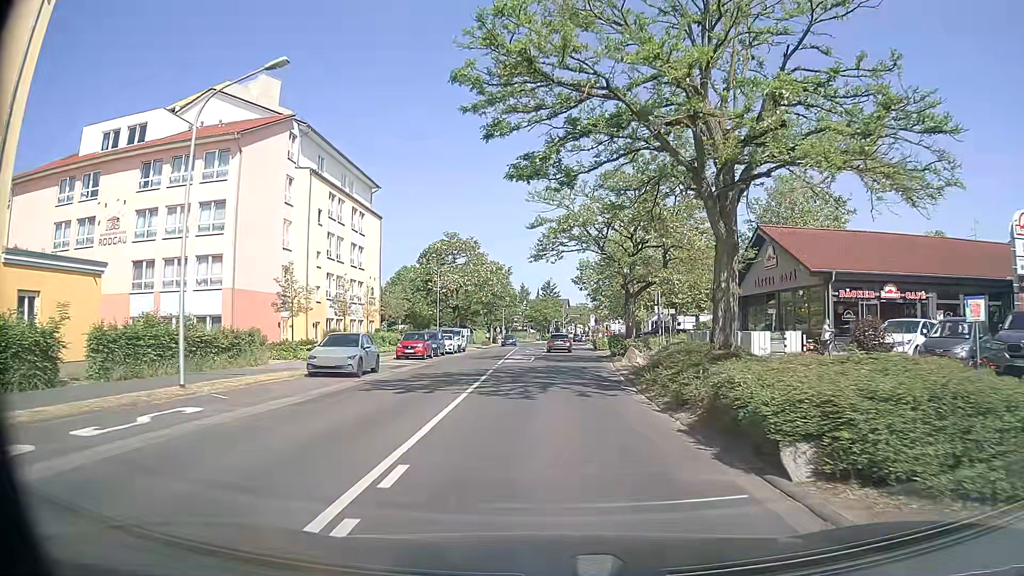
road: tertiary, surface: asphalt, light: Day
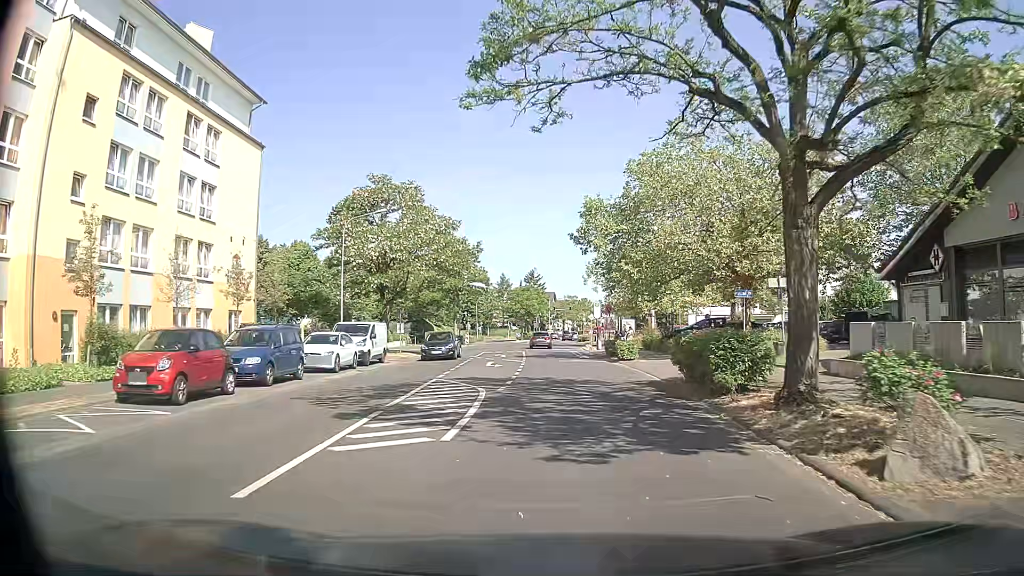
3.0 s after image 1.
(+0.3, +25.1) m; +1°
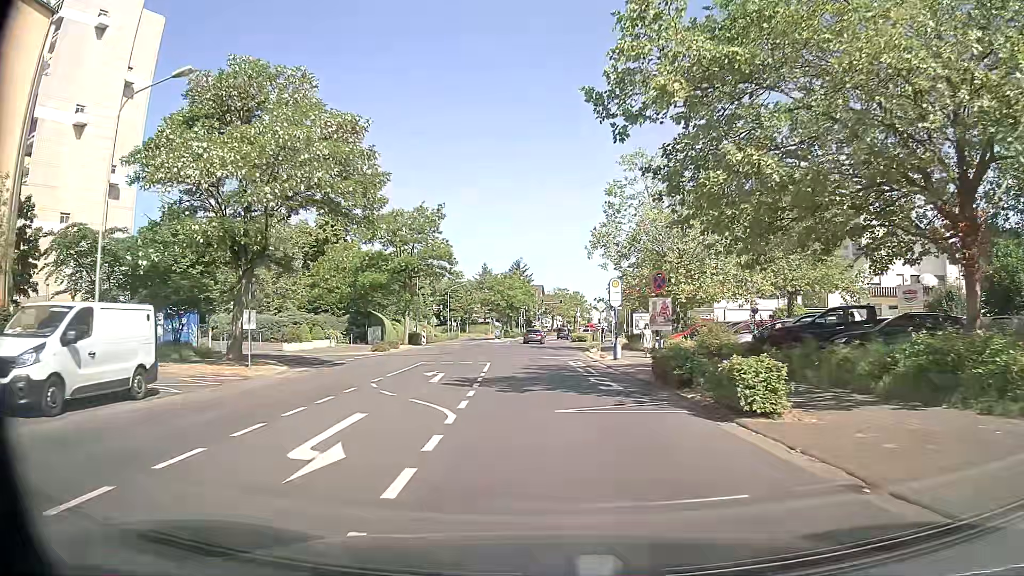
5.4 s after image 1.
(+0.3, +20.2) m; +1°
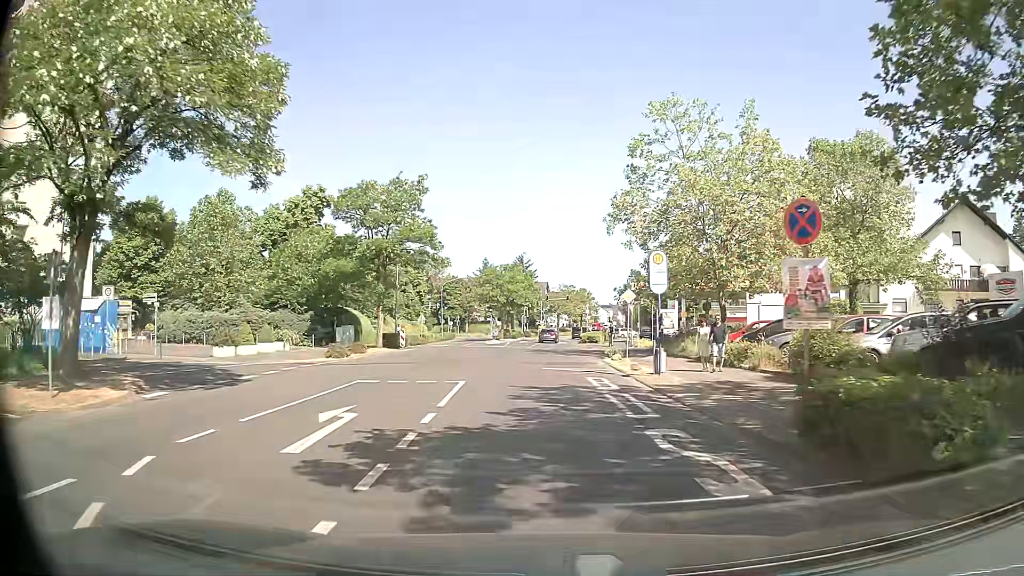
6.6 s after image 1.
(0.0, +10.2) m; 0°
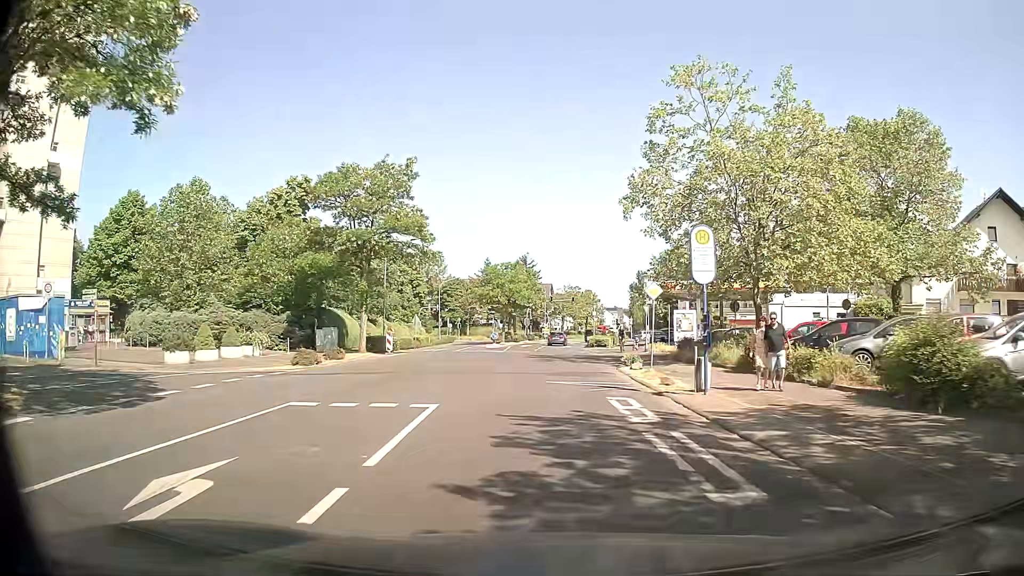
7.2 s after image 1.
(0.0, +5.1) m; 0°
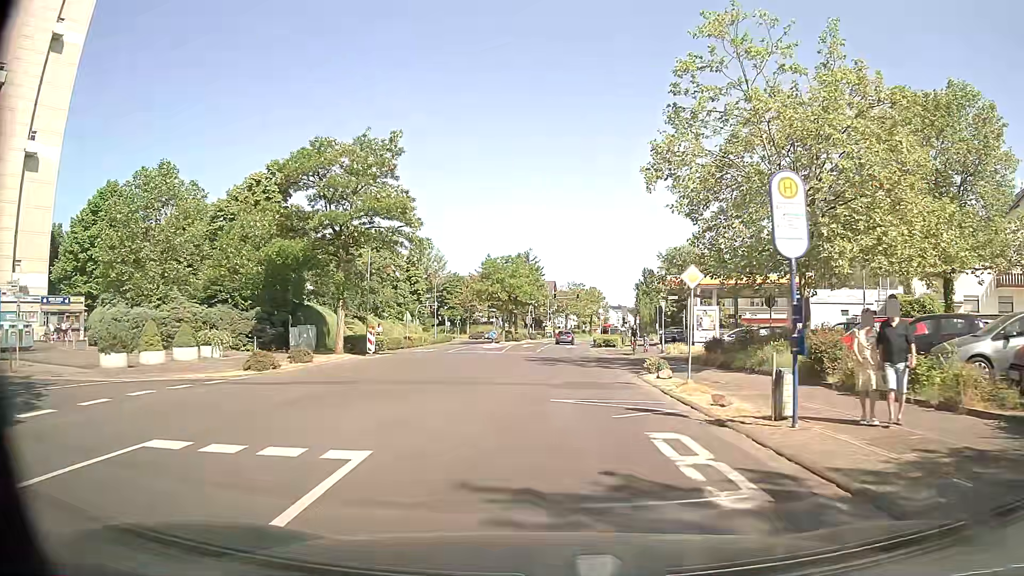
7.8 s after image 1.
(0.0, +5.1) m; -1°
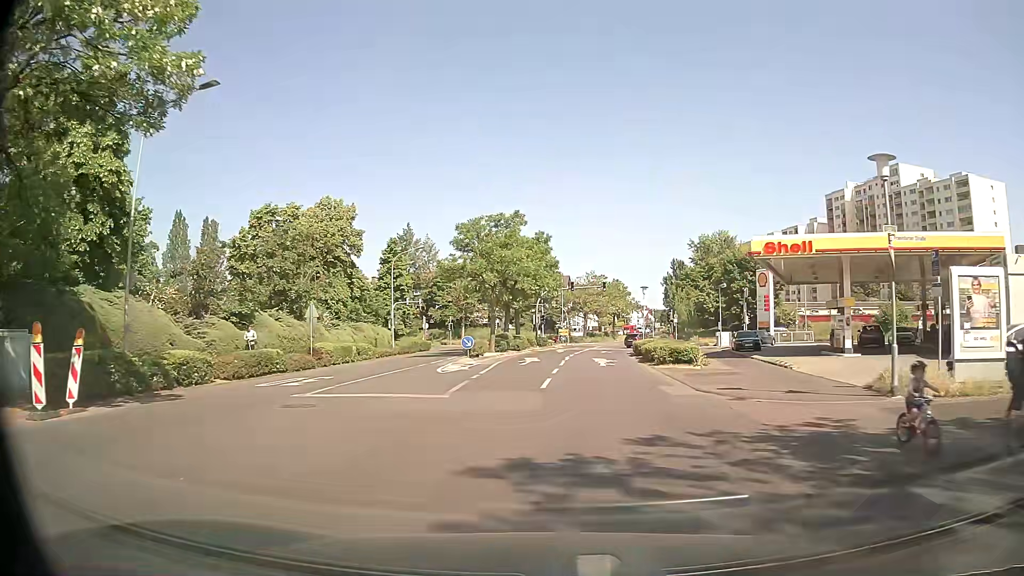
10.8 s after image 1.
(0.0, +25.6) m; -1°
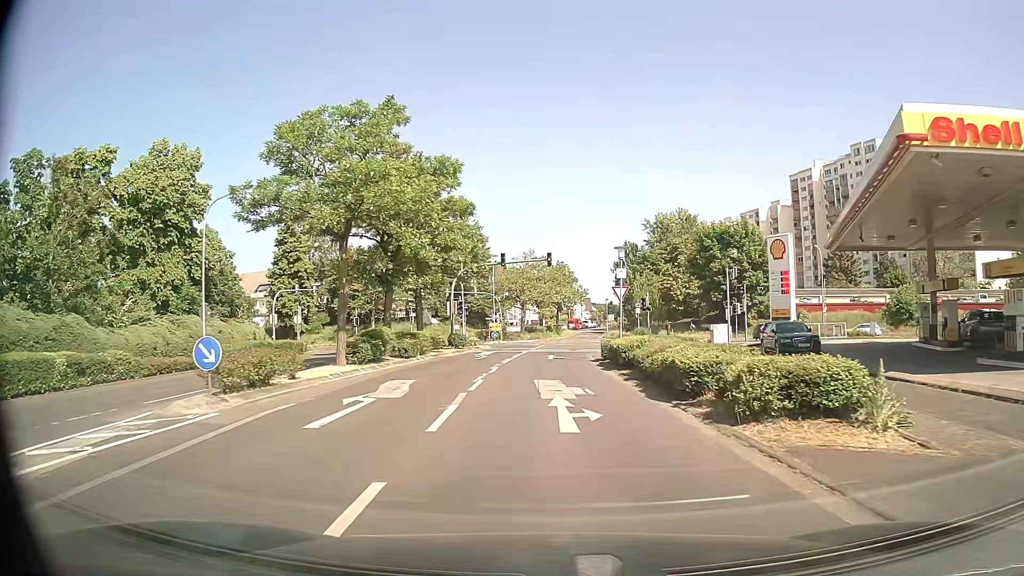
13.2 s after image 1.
(+1.3, +20.4) m; +5°
